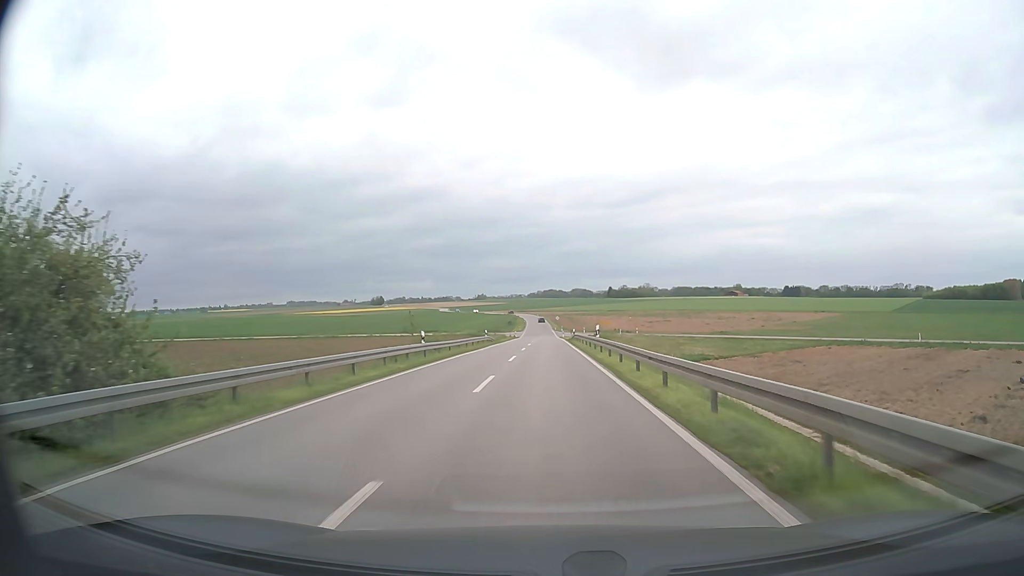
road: secondary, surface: asphalt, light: Day
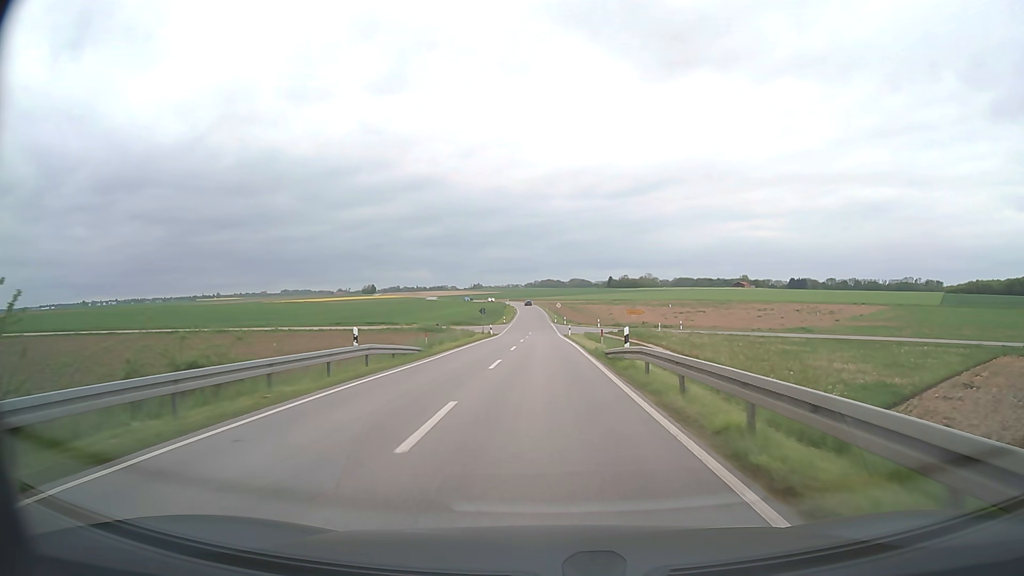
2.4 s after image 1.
(+0.1, +42.5) m; 0°
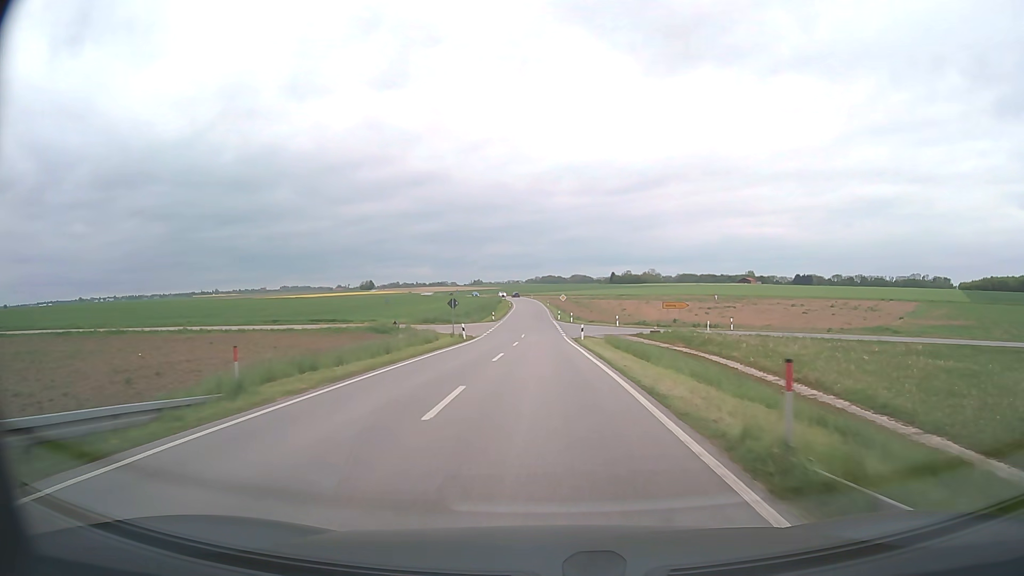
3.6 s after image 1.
(0.0, +21.8) m; 0°
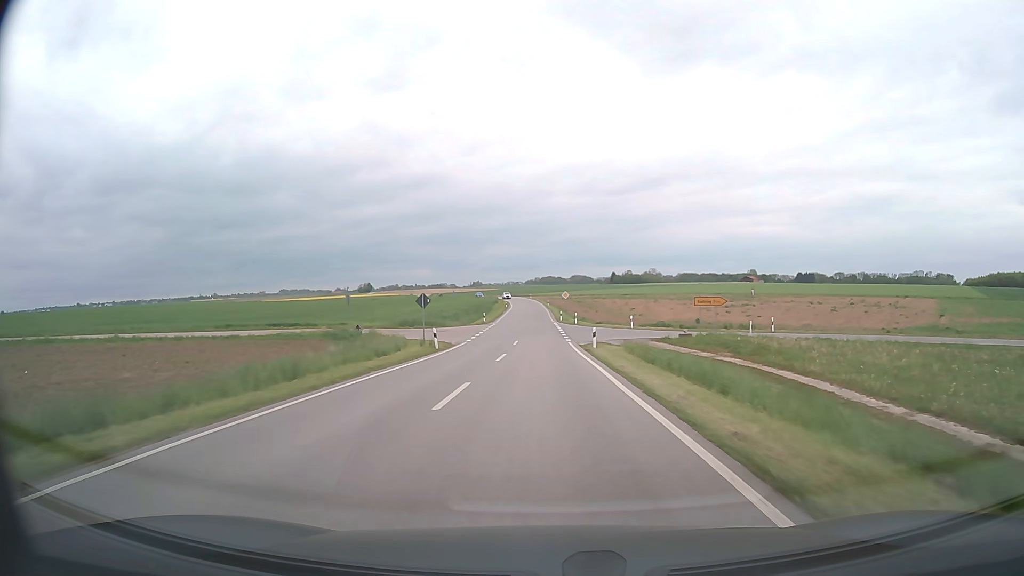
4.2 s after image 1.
(0.0, +10.8) m; 0°
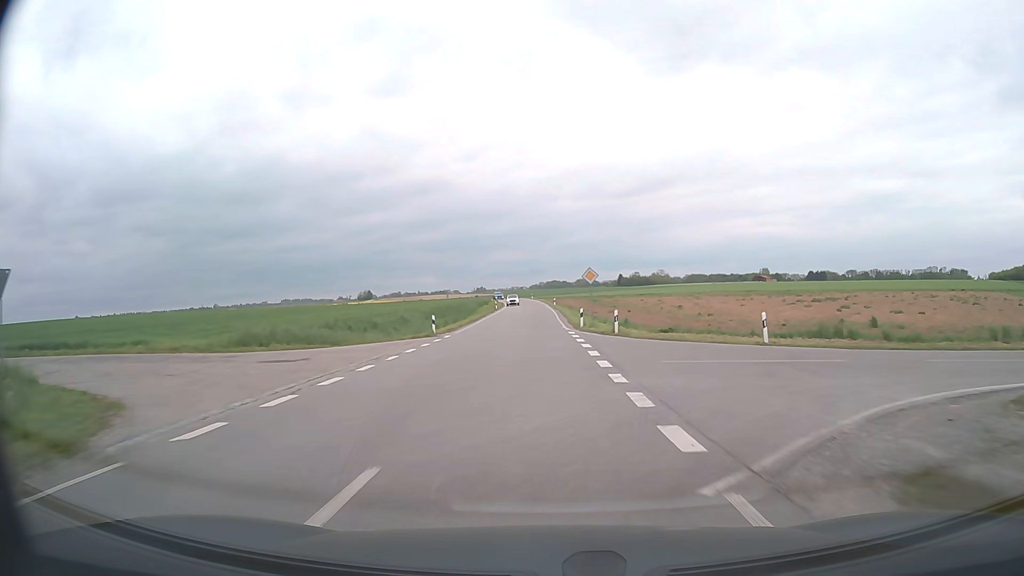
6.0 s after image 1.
(-0.1, +32.0) m; 0°
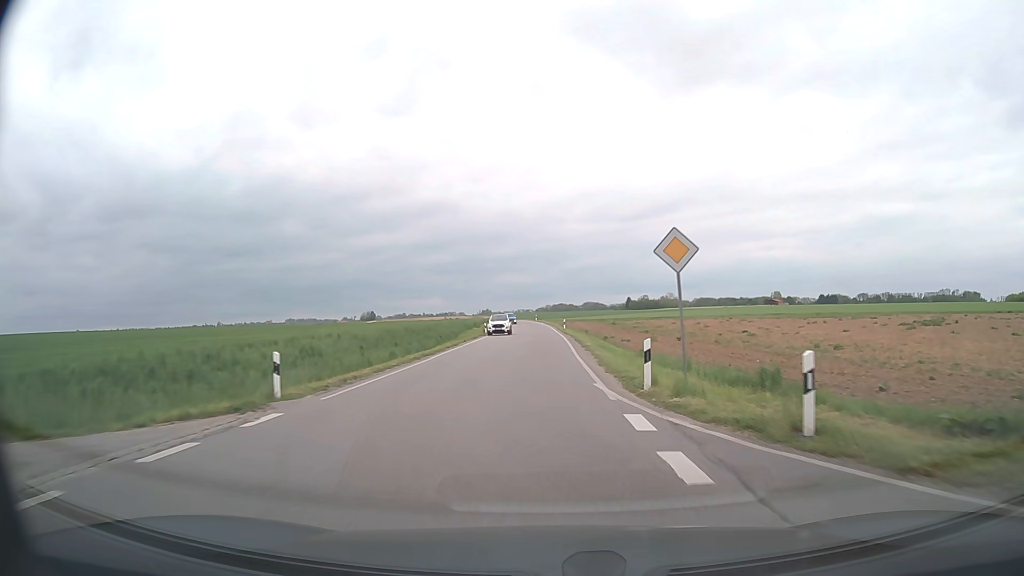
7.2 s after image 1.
(-0.1, +20.9) m; -1°
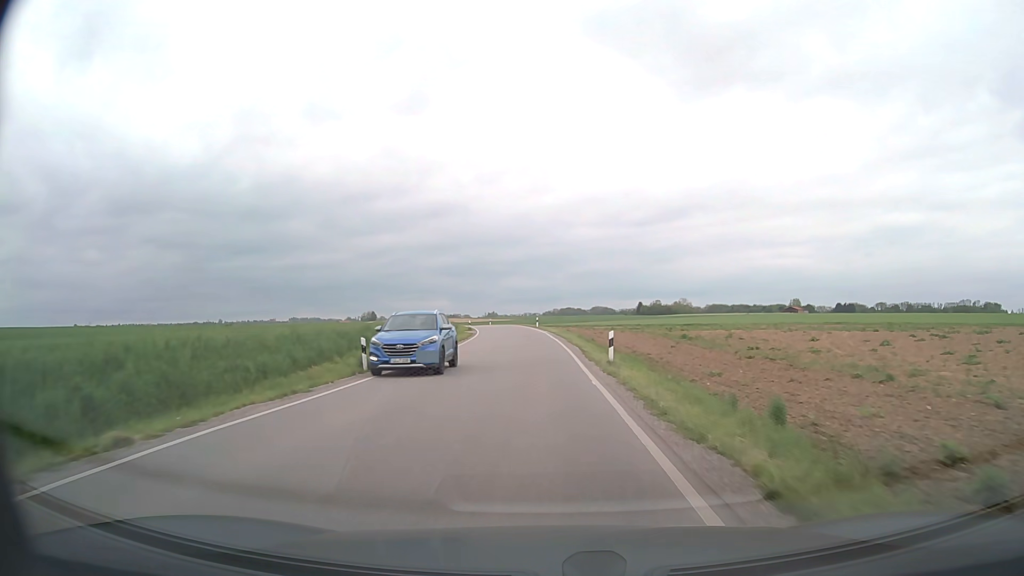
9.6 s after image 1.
(0.0, +41.0) m; 0°
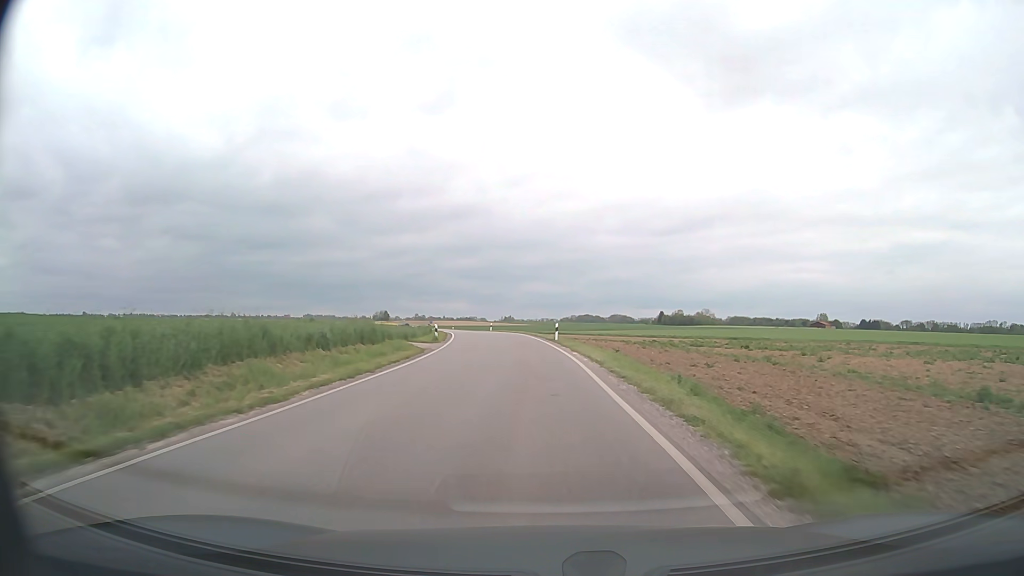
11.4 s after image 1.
(-0.6, +30.1) m; -2°
(0, +10) (0, +20) (-1, +30) (-1, +40) (-3, +50) (-4, +60) (-6, +70) (-8, +79) (-10, +89) (-12, +99) m
